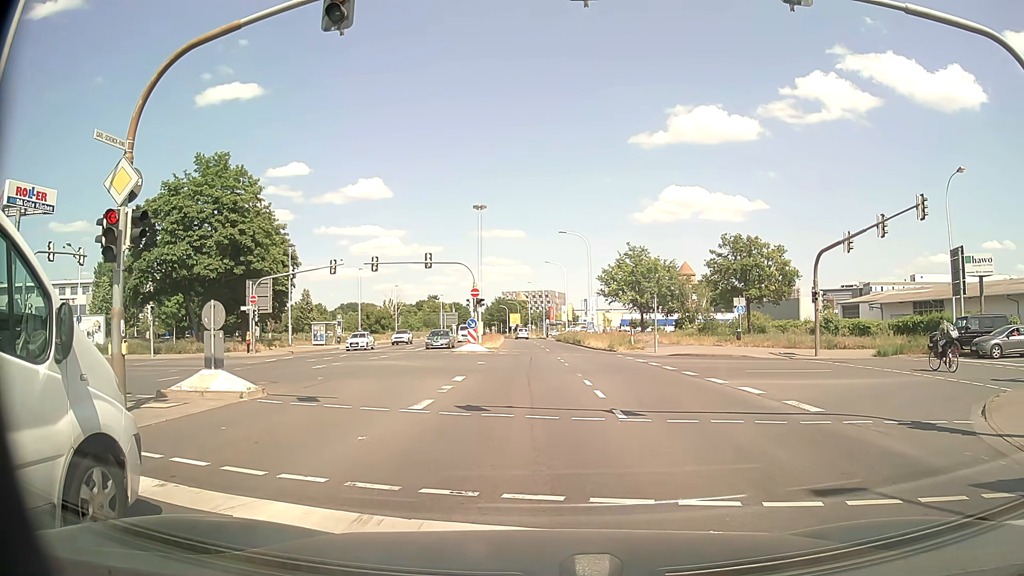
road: secondary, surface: asphalt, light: Day
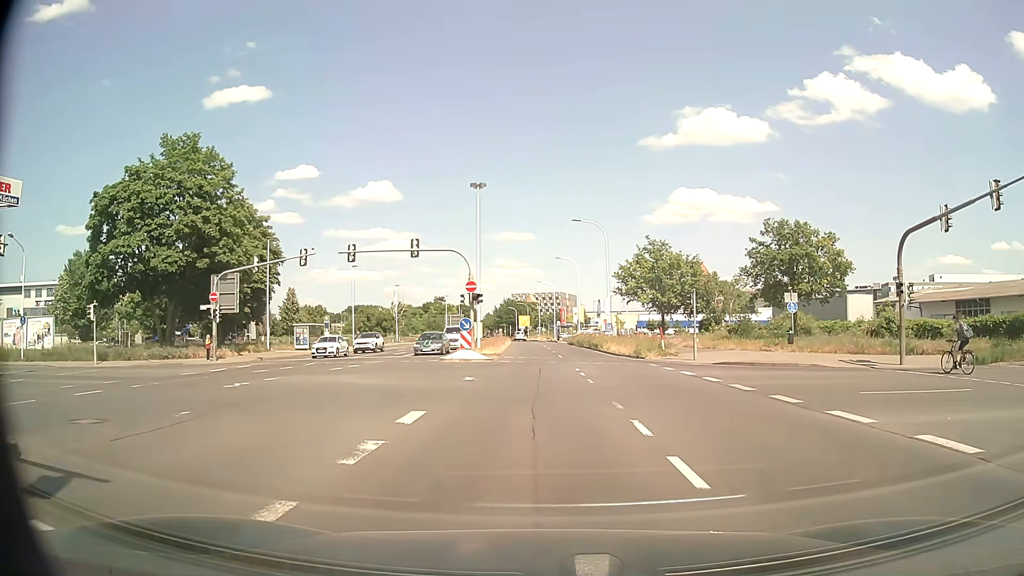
(+0.2, +8.5) m; 0°
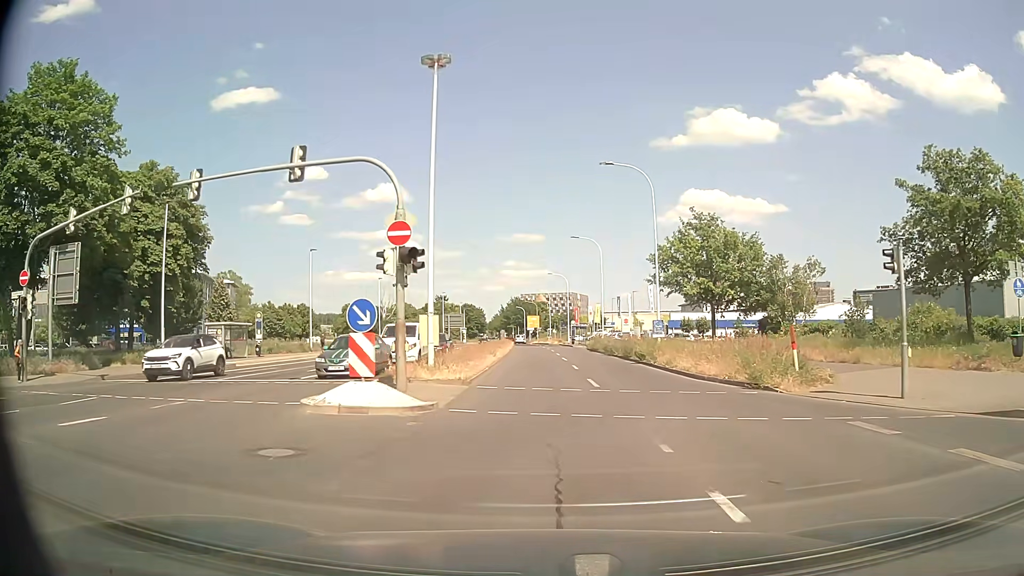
(0.0, +19.7) m; 0°
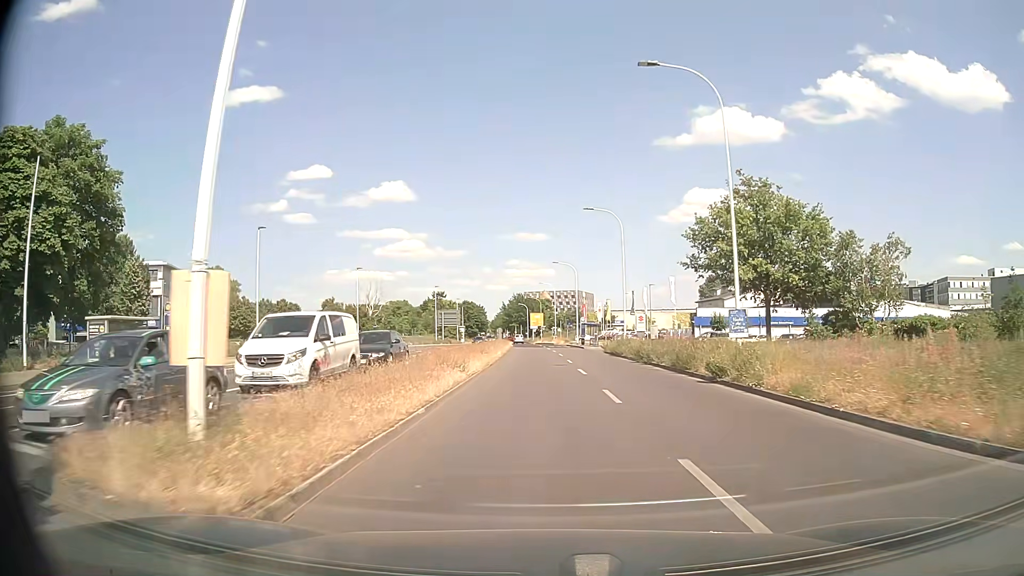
(0.0, +13.9) m; 0°
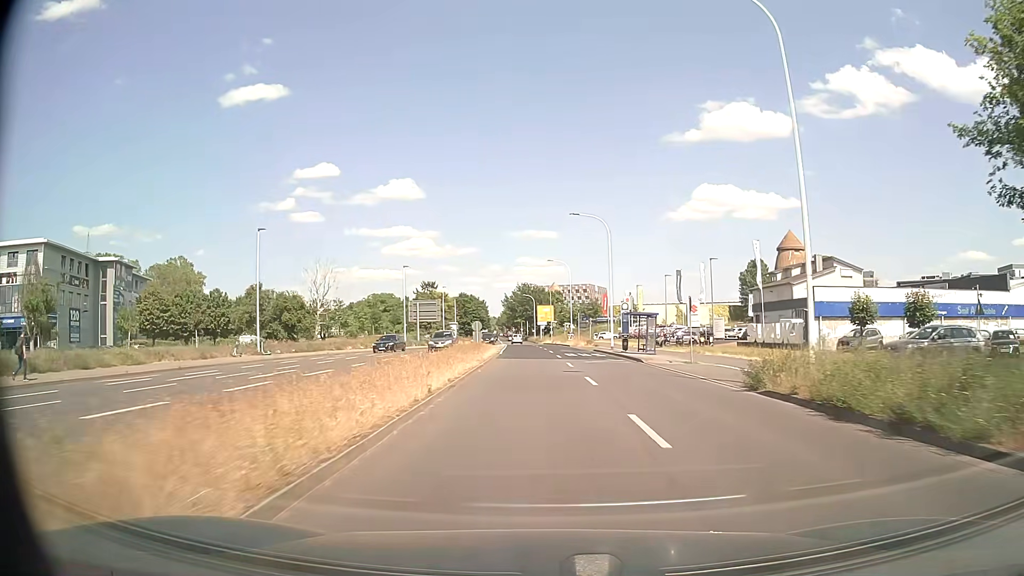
(-0.1, +32.8) m; 0°
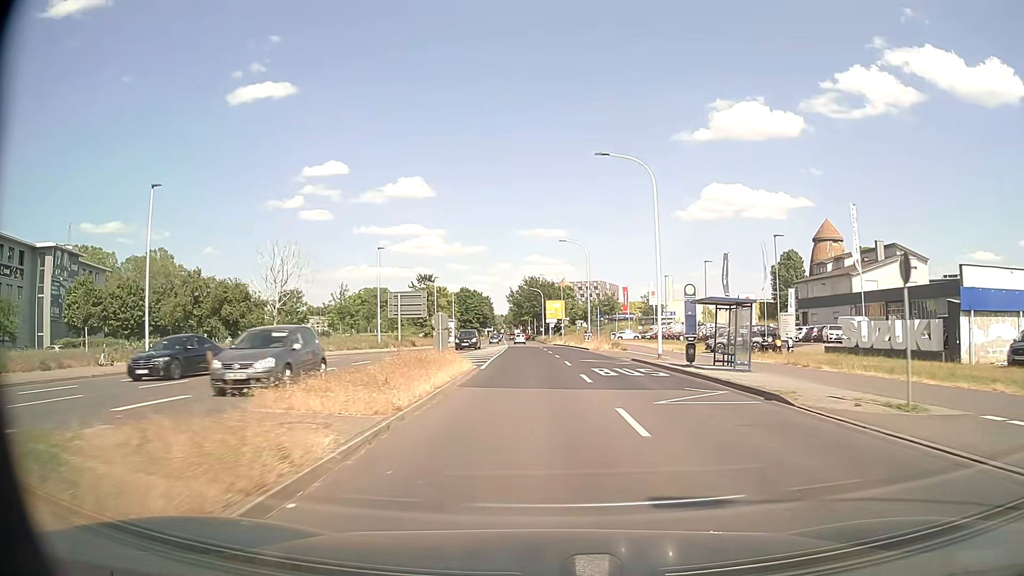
(-0.2, +17.2) m; -1°
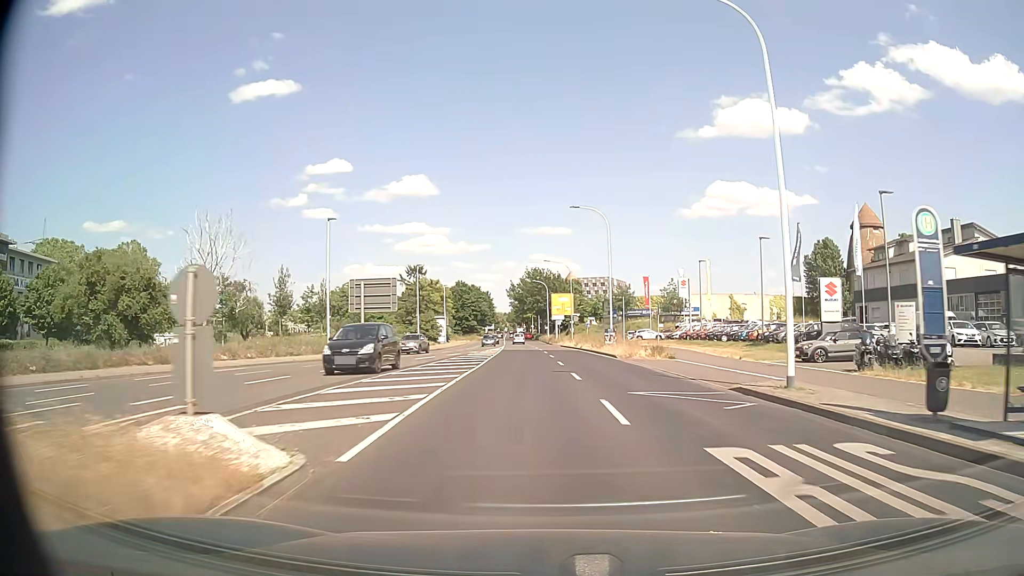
(0.0, +17.0) m; 0°
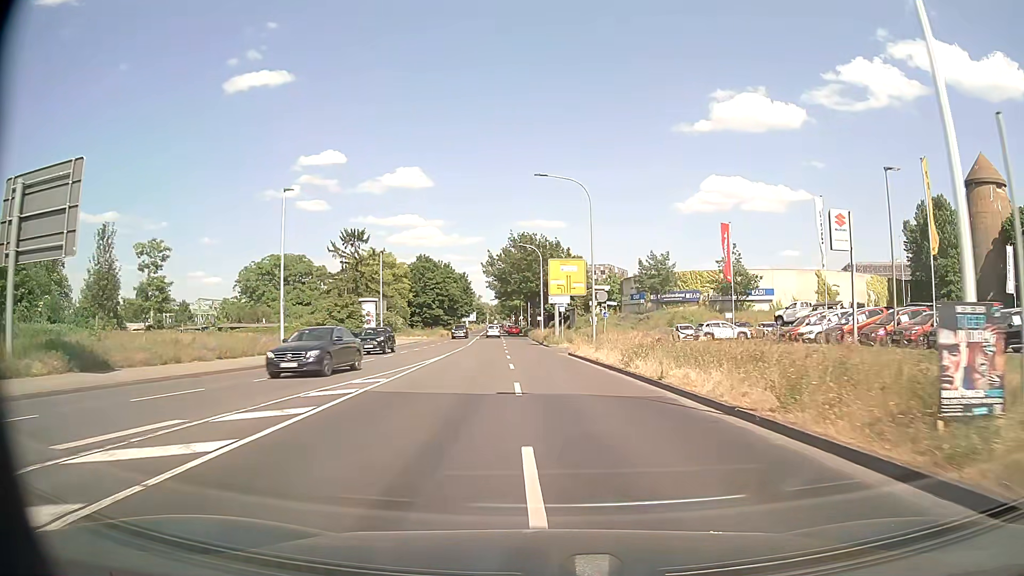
(+0.3, +41.1) m; +1°
(0, +10) (0, +20) (0, +30) (-1, +40) (-1, +50) (-2, +60) (-2, +70) (-3, +80) (-3, +90) (-4, +100) m
